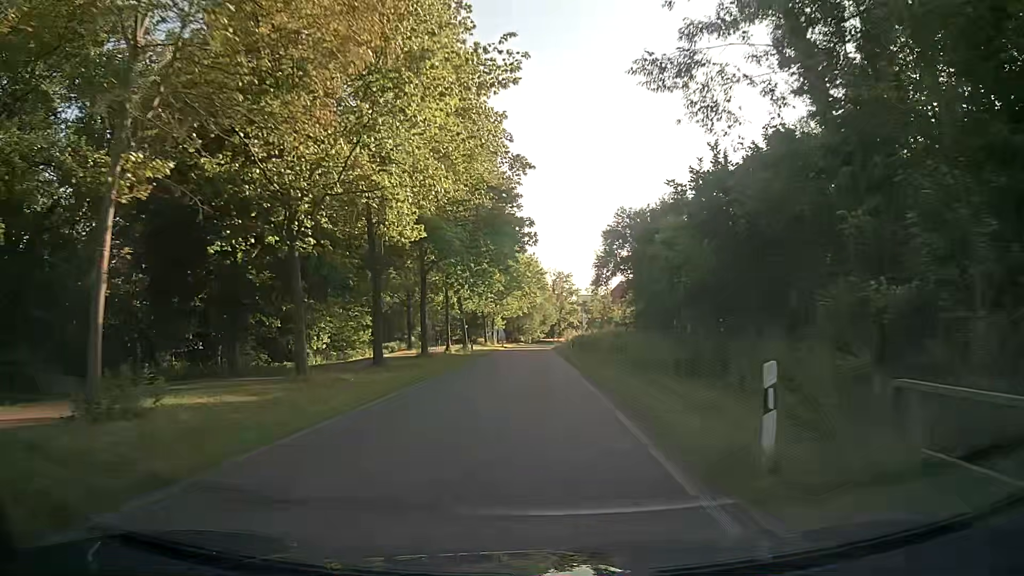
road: tertiary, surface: asphalt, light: Day
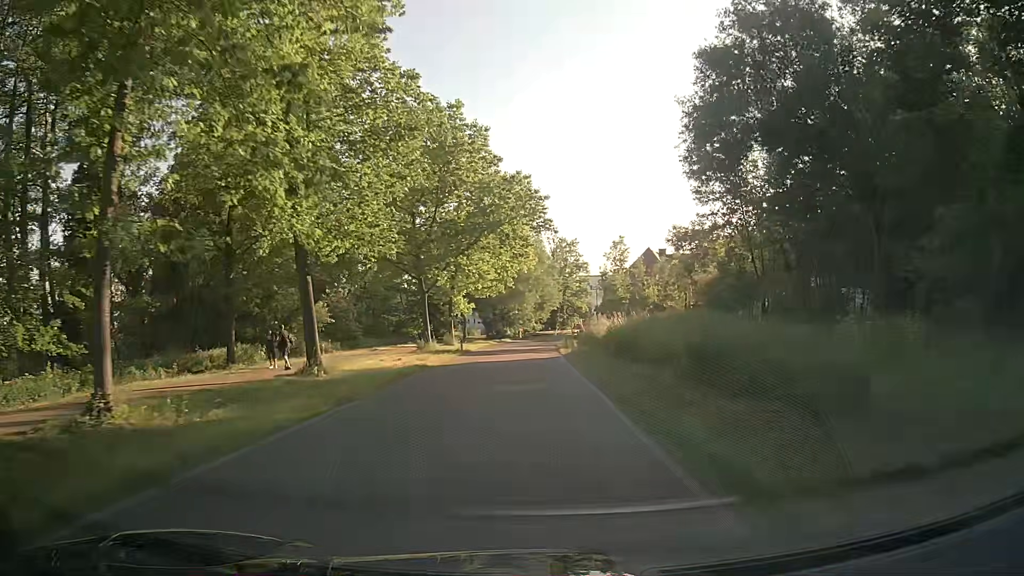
(+0.4, +41.0) m; +1°
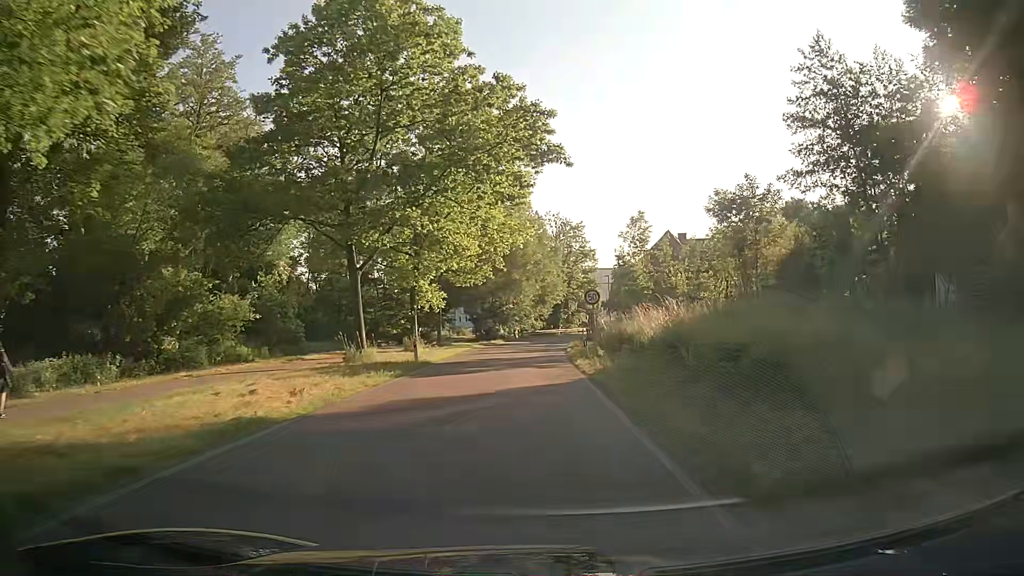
(-0.1, +15.4) m; -1°
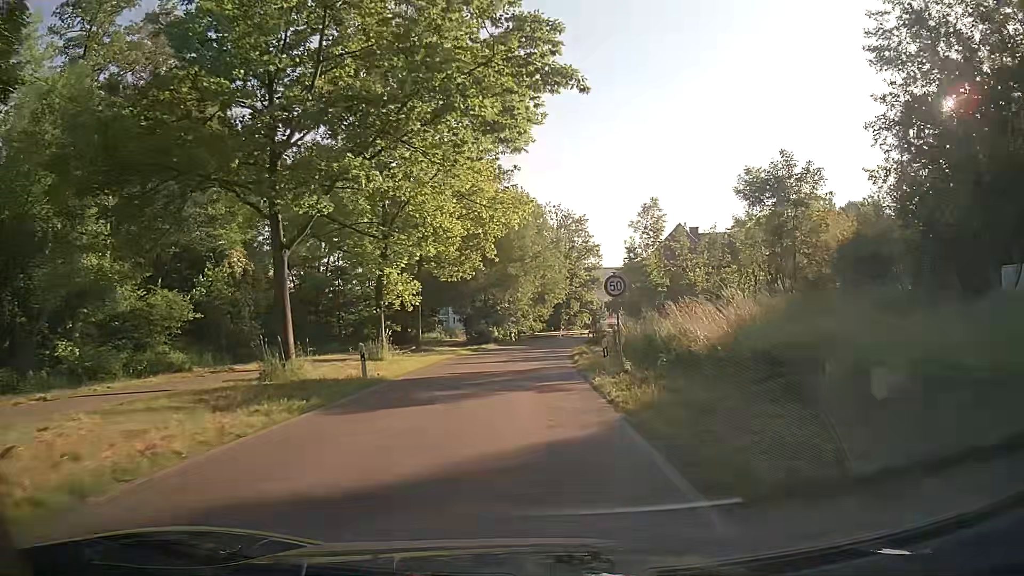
(+0.1, +7.5) m; +1°
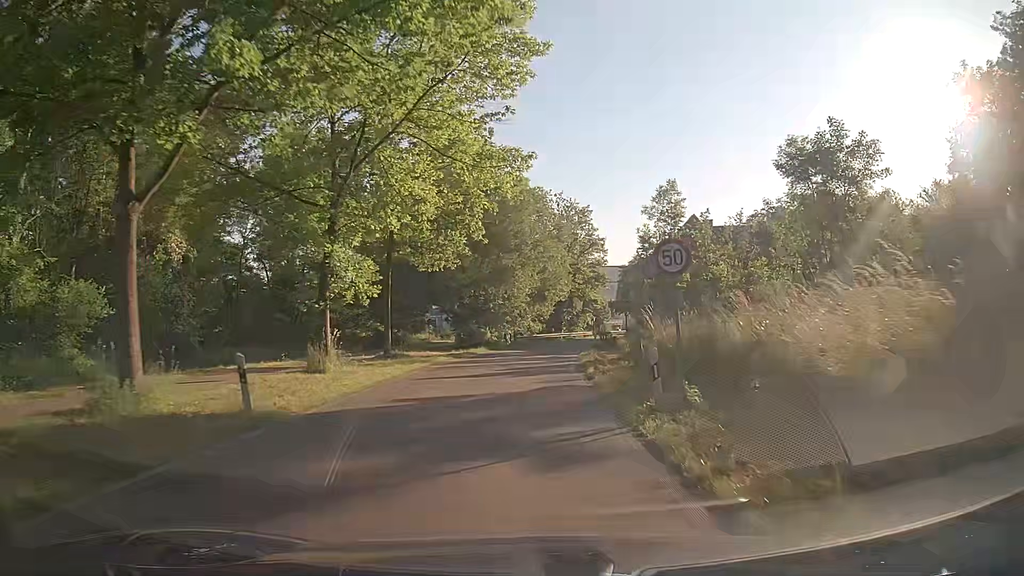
(0.0, +7.4) m; 0°
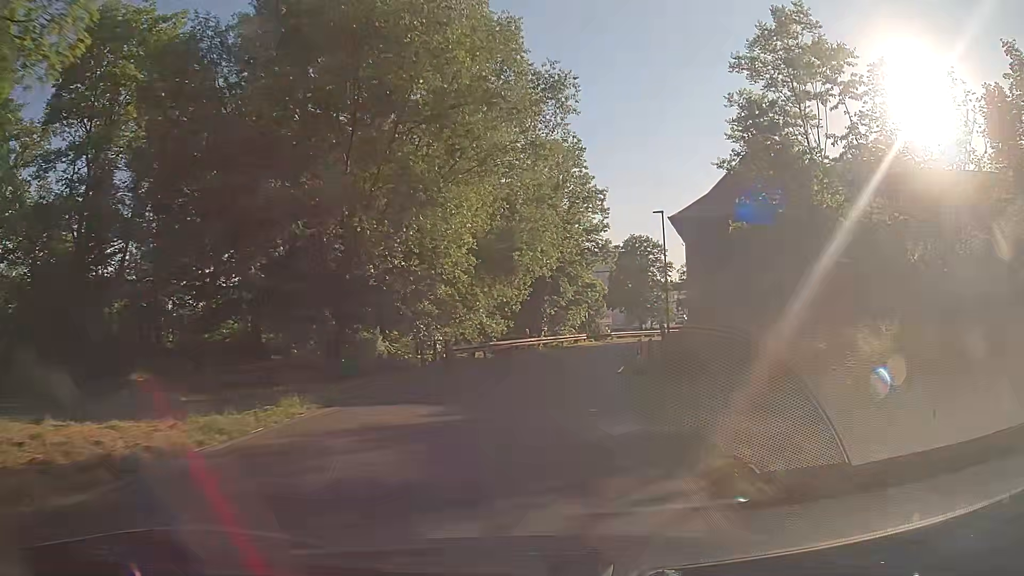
(+0.4, +28.1) m; +3°
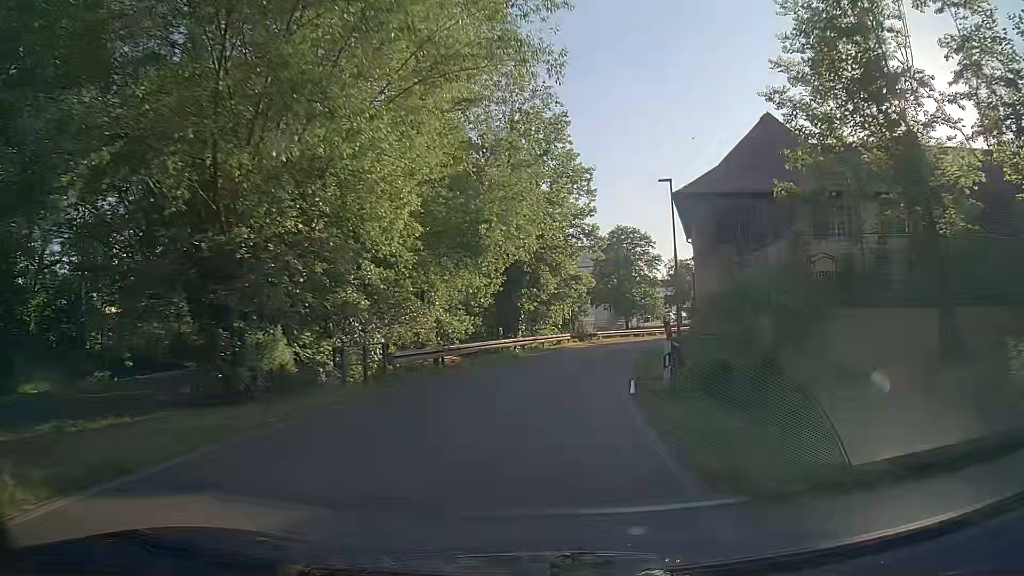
(+0.1, +6.7) m; +2°
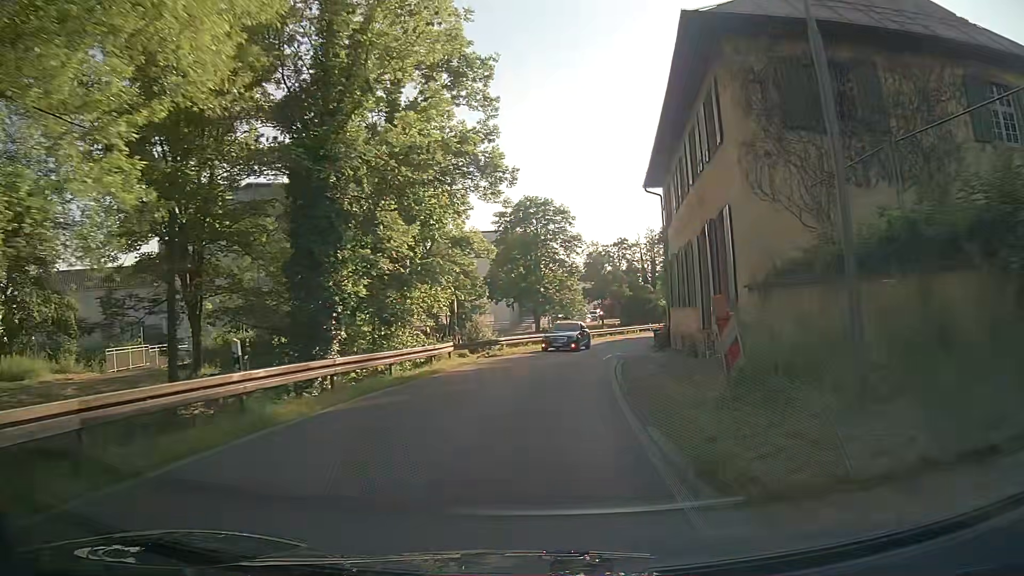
(+1.3, +19.1) m; +8°
(0, +10) (+1, +20) (+2, +30) (+5, +40) (+8, +49) (+11, +59) (+15, +68) (+18, +77) (+22, +87) (+25, +96) m
